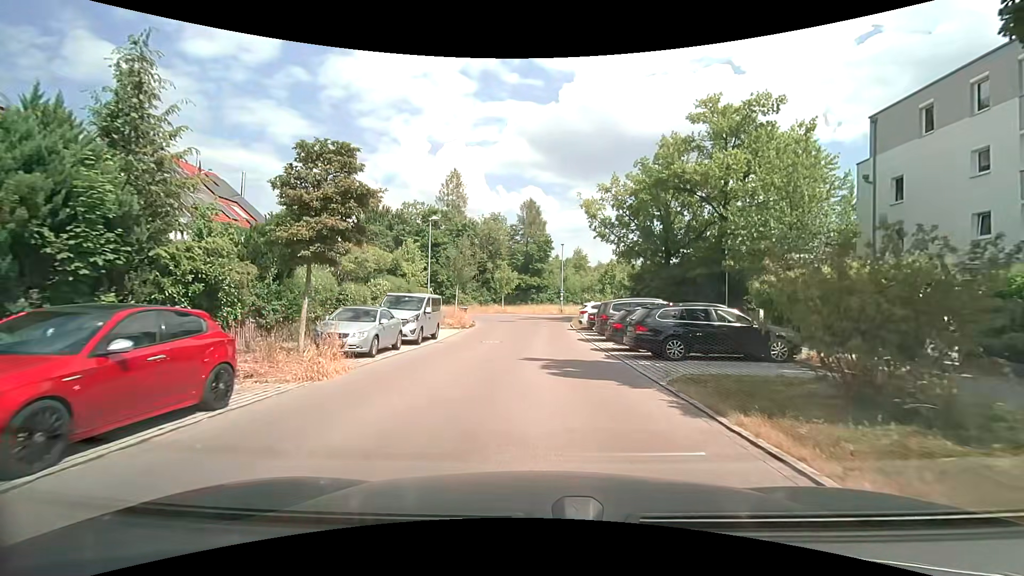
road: residential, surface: asphalt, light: Day
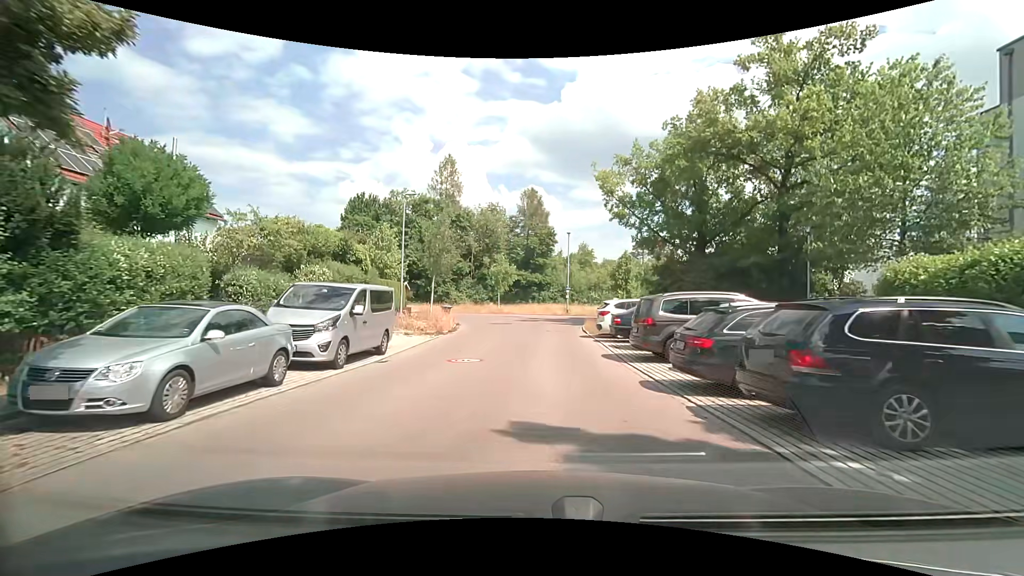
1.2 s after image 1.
(+0.1, +7.9) m; +1°
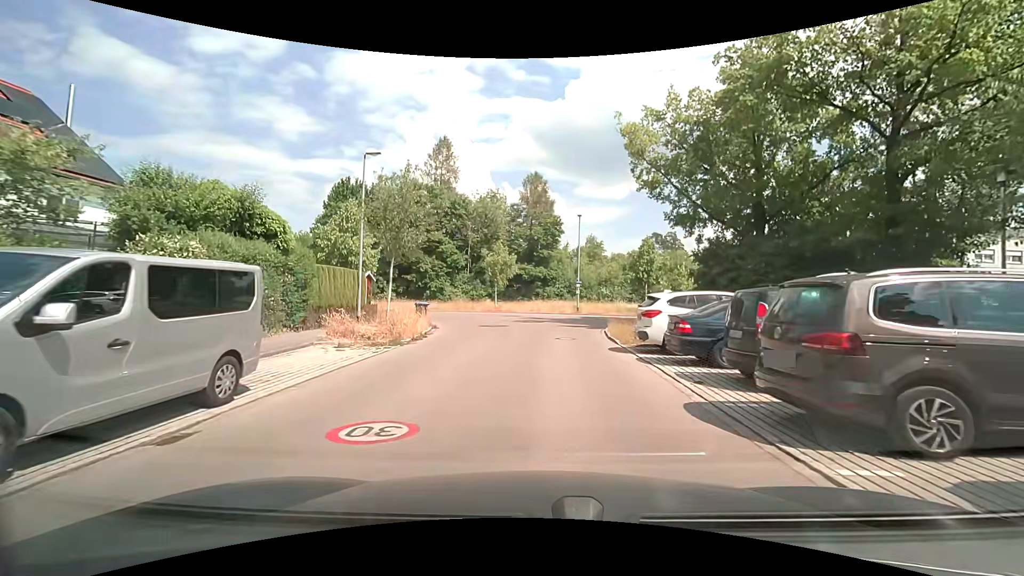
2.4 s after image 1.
(-0.1, +7.6) m; 0°
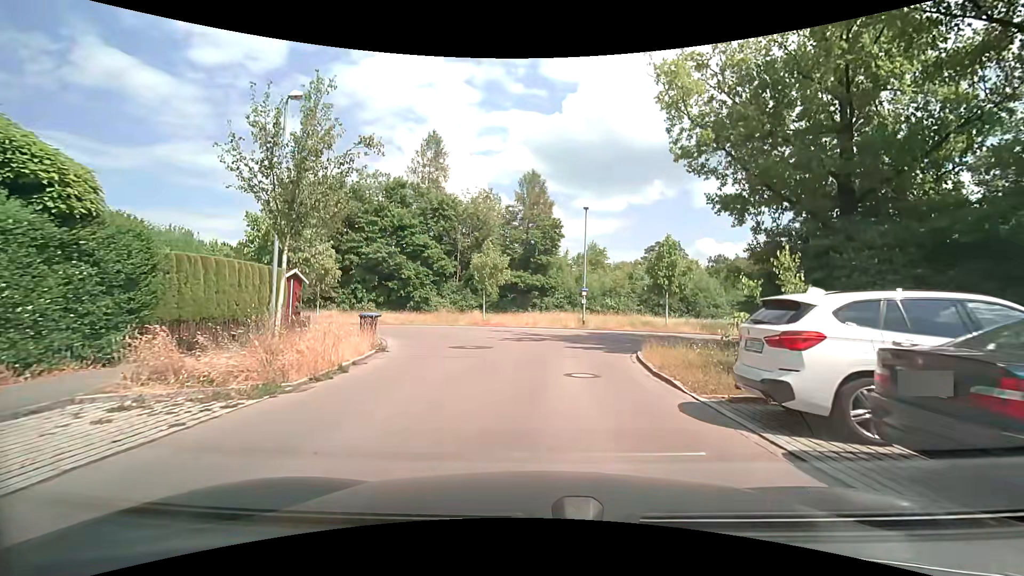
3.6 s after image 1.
(0.0, +7.1) m; 0°
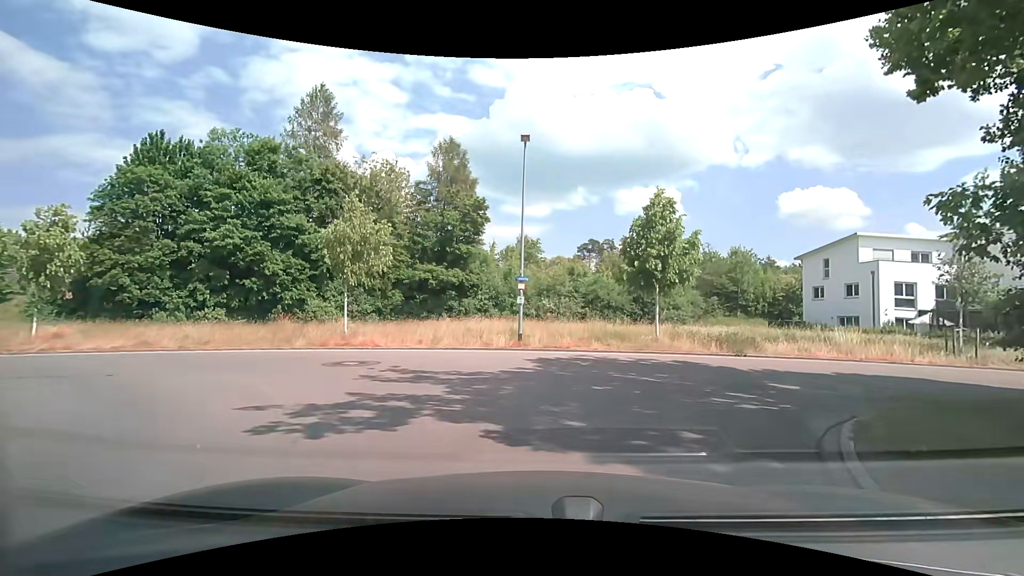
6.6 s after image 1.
(+0.6, +13.8) m; +7°
(+2, +10) (+10, +15) (+20, +16) (+30, +17) (+40, +17) (+50, +17) (+60, +18) (+70, +18) (+80, +19) (+90, +19) m
